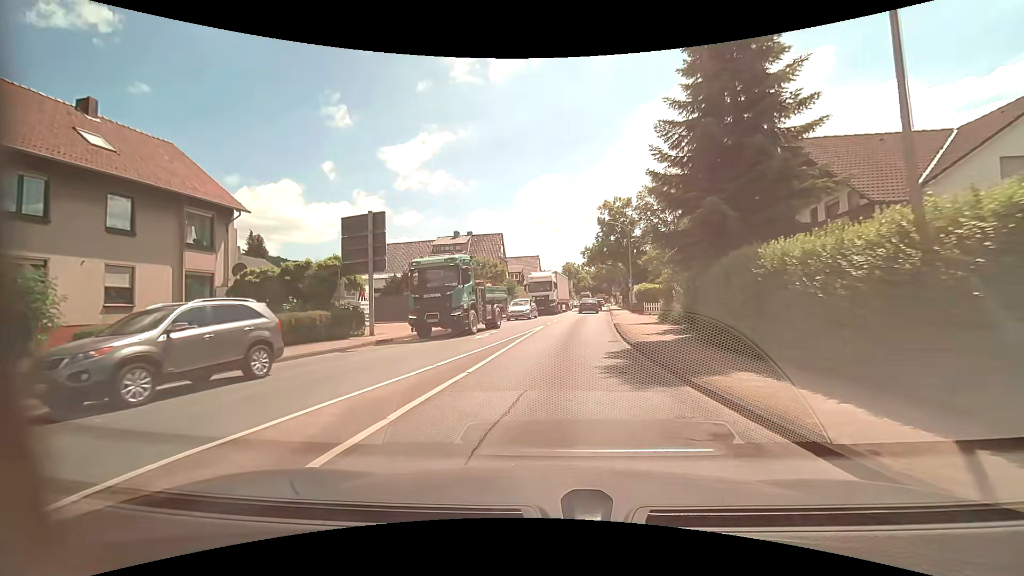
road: primary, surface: asphalt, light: Day
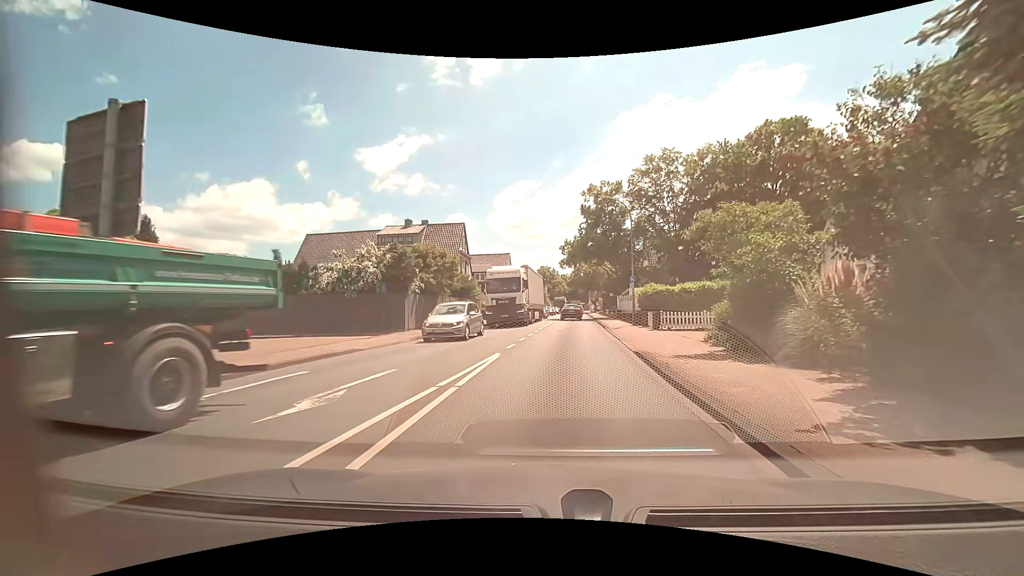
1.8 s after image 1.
(+0.4, +12.6) m; +3°
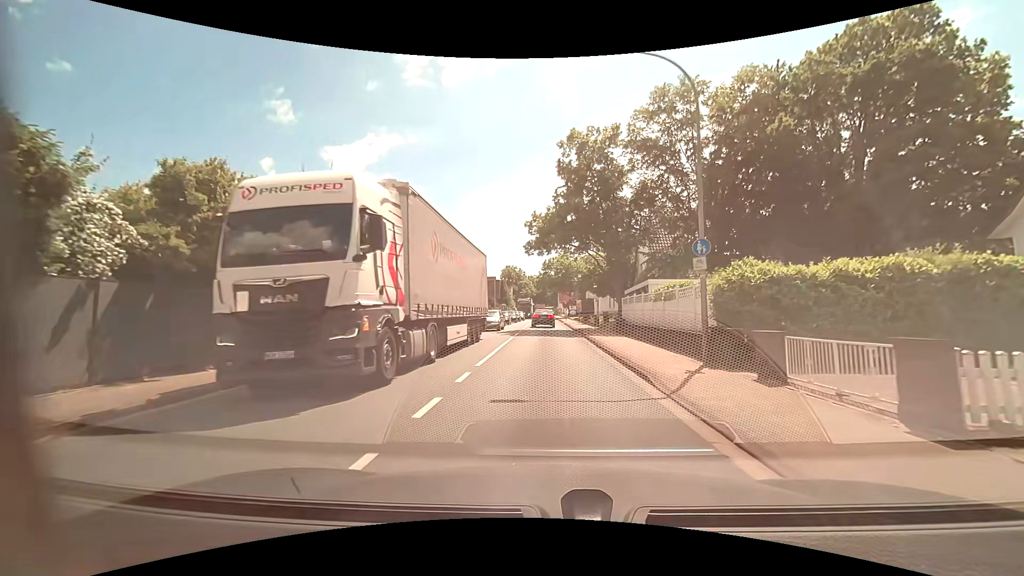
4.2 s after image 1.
(+0.5, +18.0) m; +4°
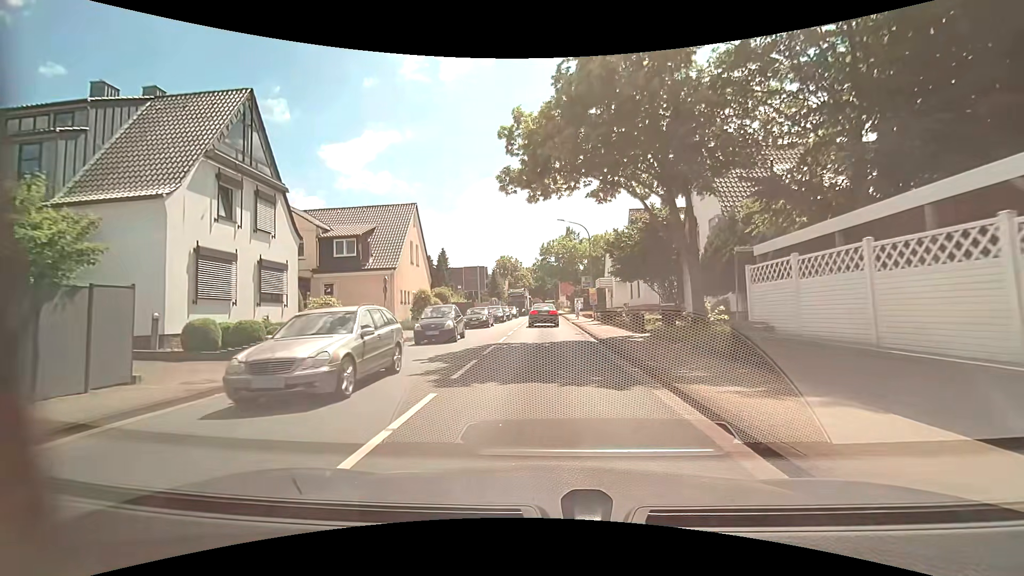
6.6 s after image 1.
(+0.2, +17.3) m; 0°
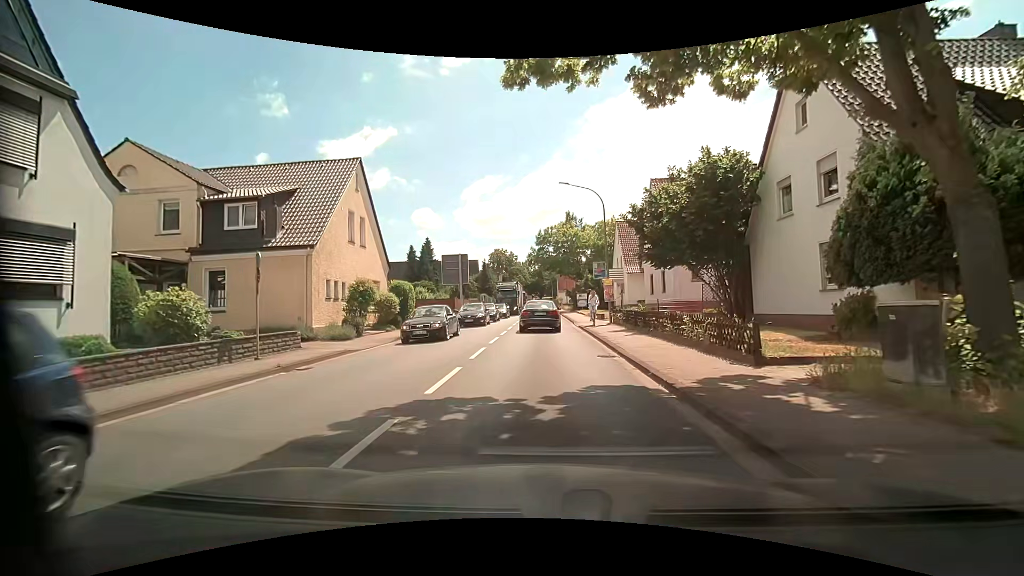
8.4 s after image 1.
(0.0, +10.6) m; +1°
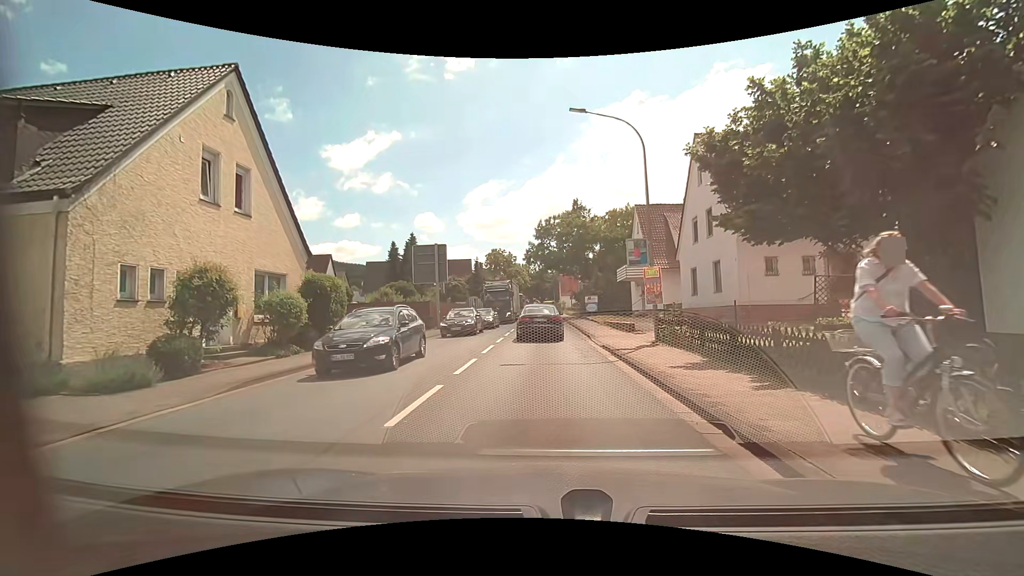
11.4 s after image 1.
(-0.1, +10.6) m; 0°
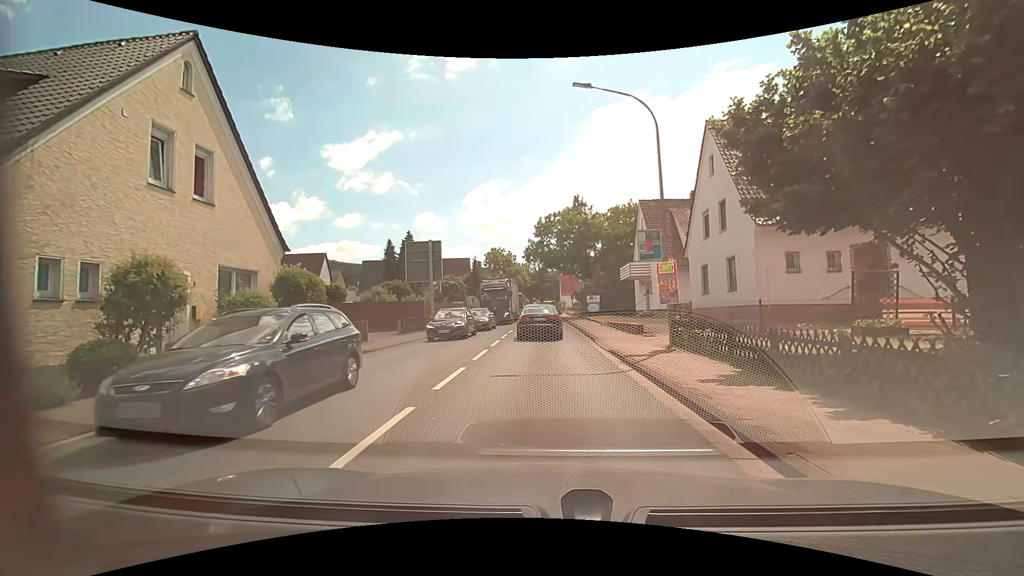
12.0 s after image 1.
(0.0, +1.9) m; -1°
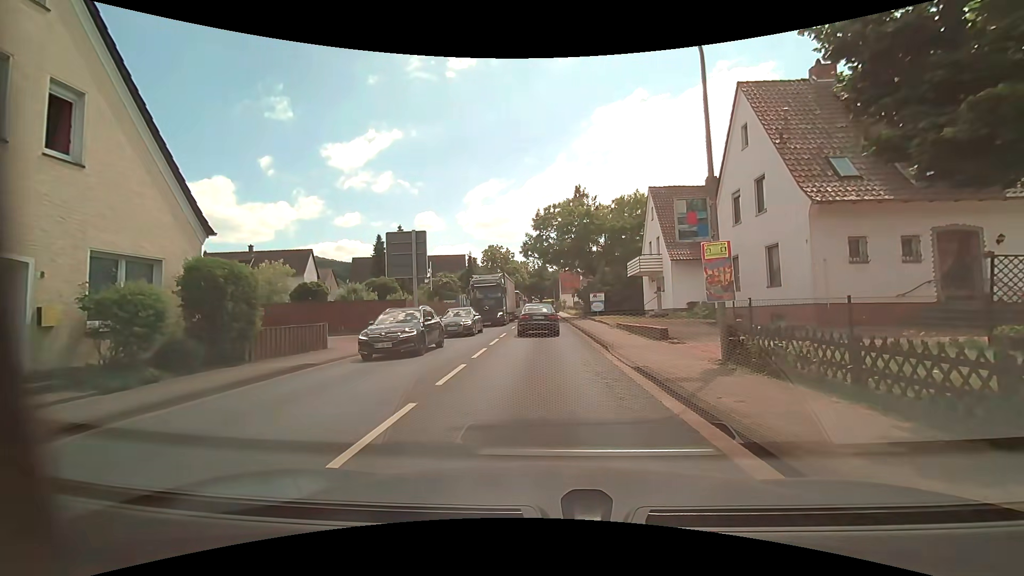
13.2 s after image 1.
(0.0, +4.3) m; -1°
(0, +10) (0, +20) (+1, +30) (+1, +40) (+1, +50) (+1, +60) (+1, +70) (+1, +80) (+1, +90) (+1, +100) m
